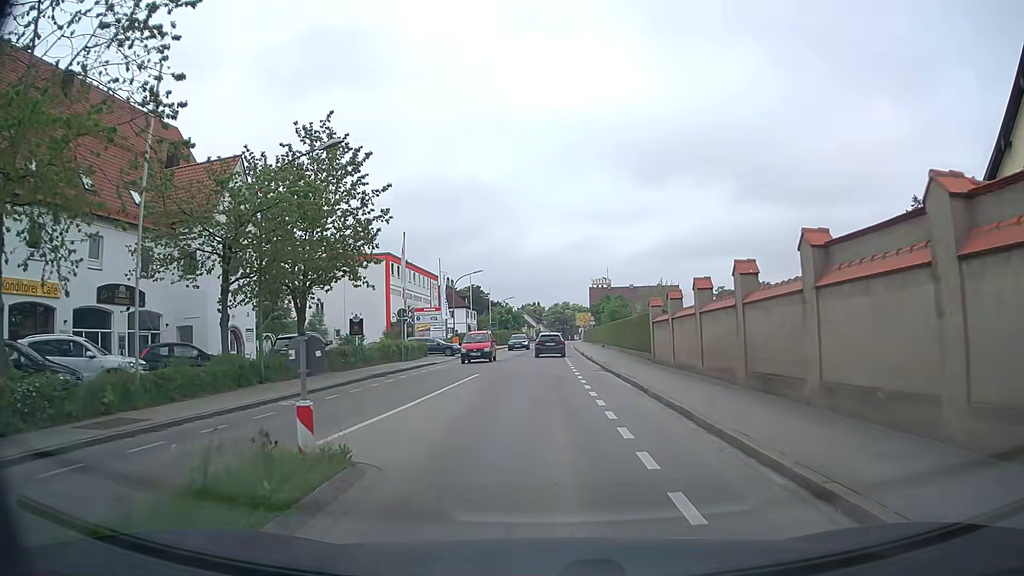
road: secondary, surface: asphalt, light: Day
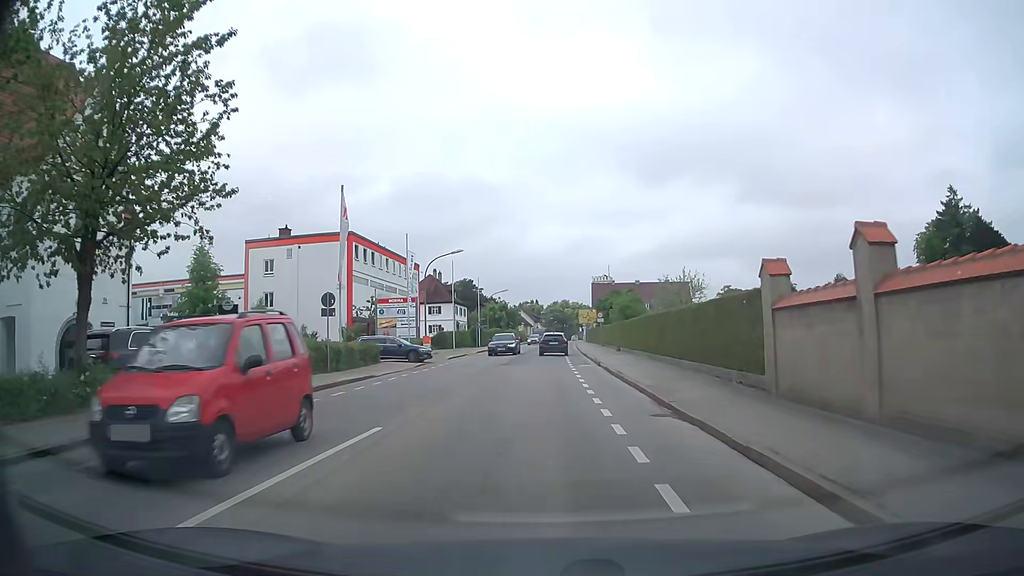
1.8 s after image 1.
(0.0, +13.7) m; 0°
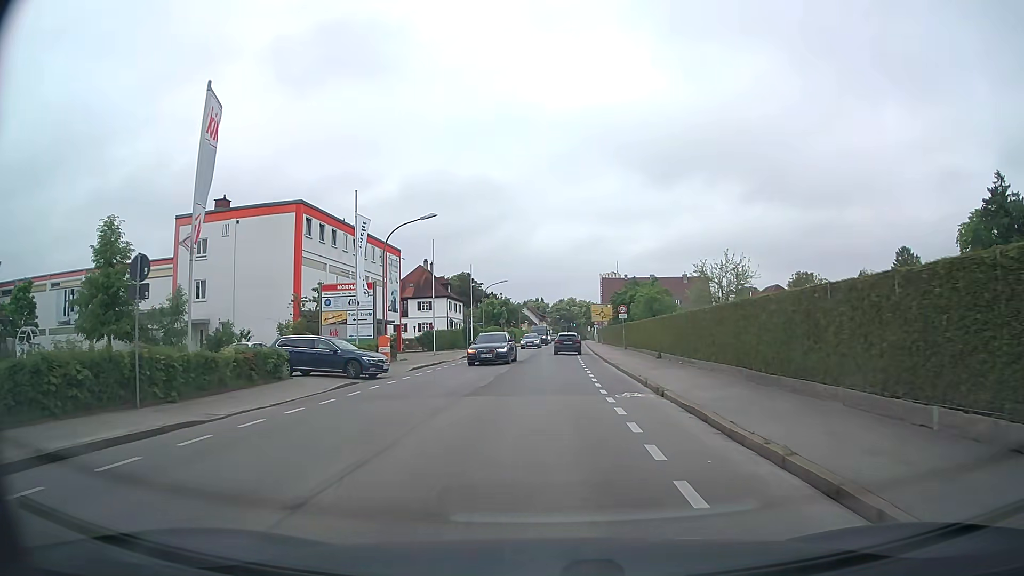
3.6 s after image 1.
(-0.1, +13.9) m; -1°
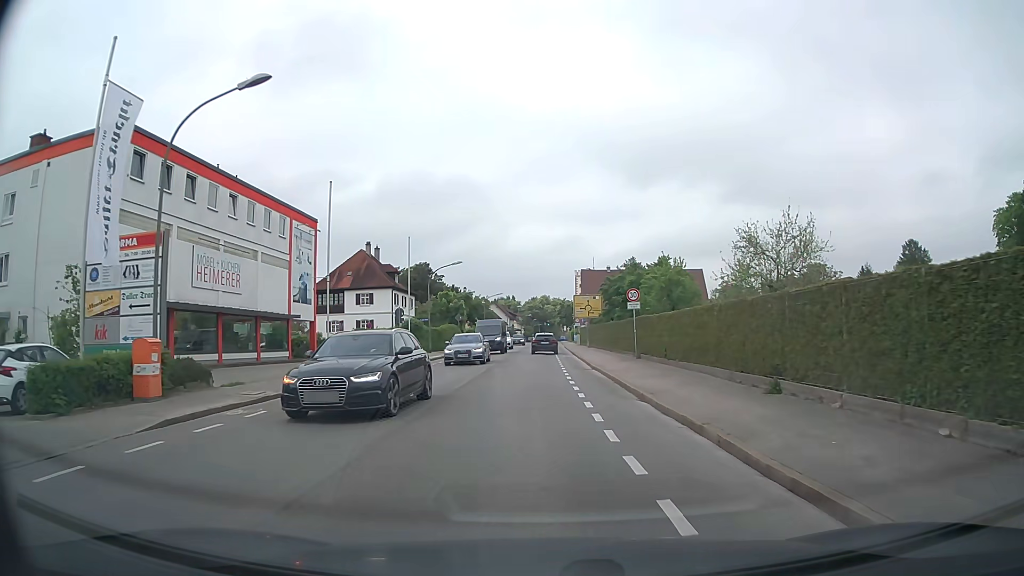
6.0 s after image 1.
(+0.3, +18.8) m; +3°
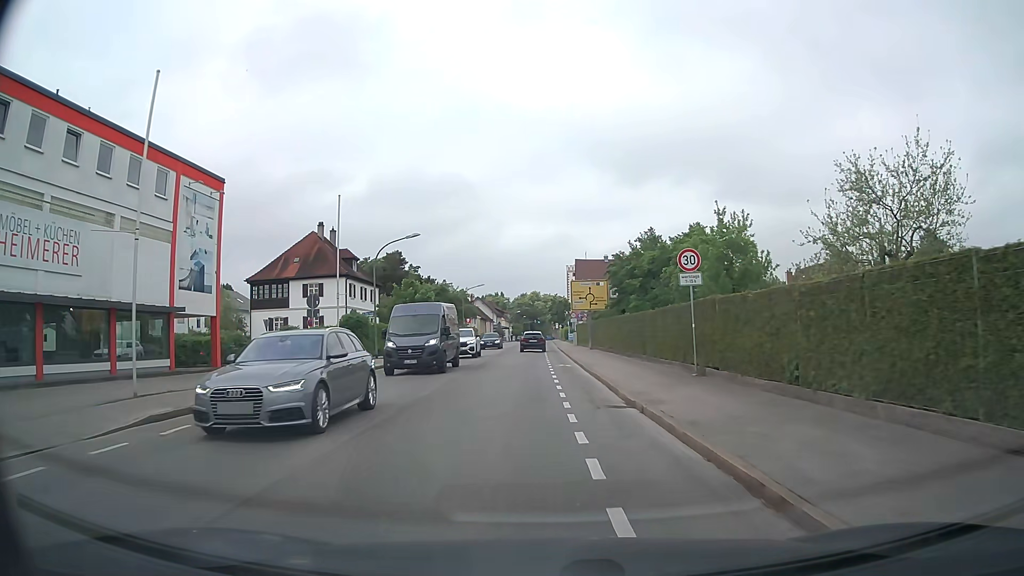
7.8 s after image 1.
(+0.1, +14.3) m; 0°
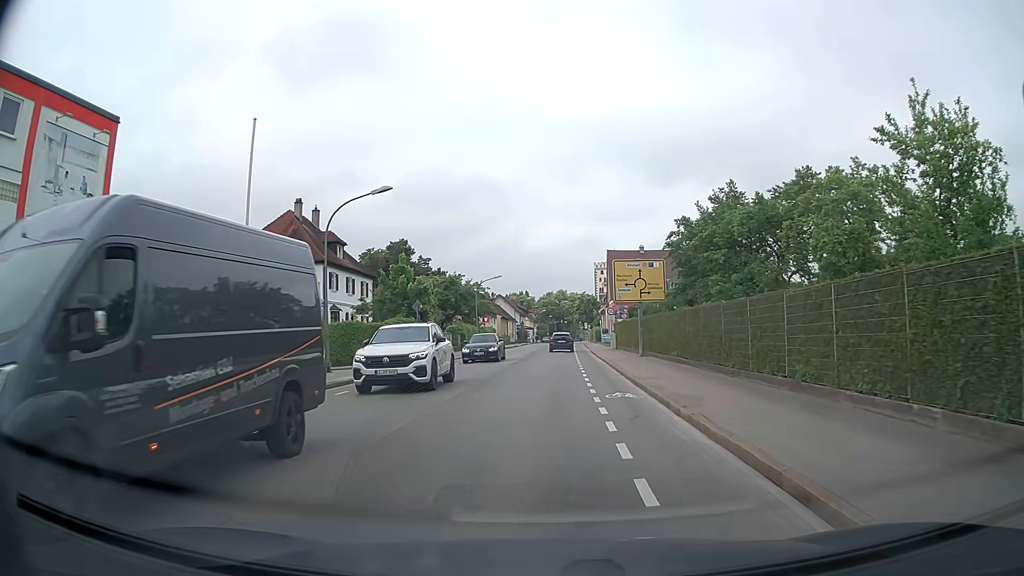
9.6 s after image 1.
(-0.1, +12.8) m; -2°
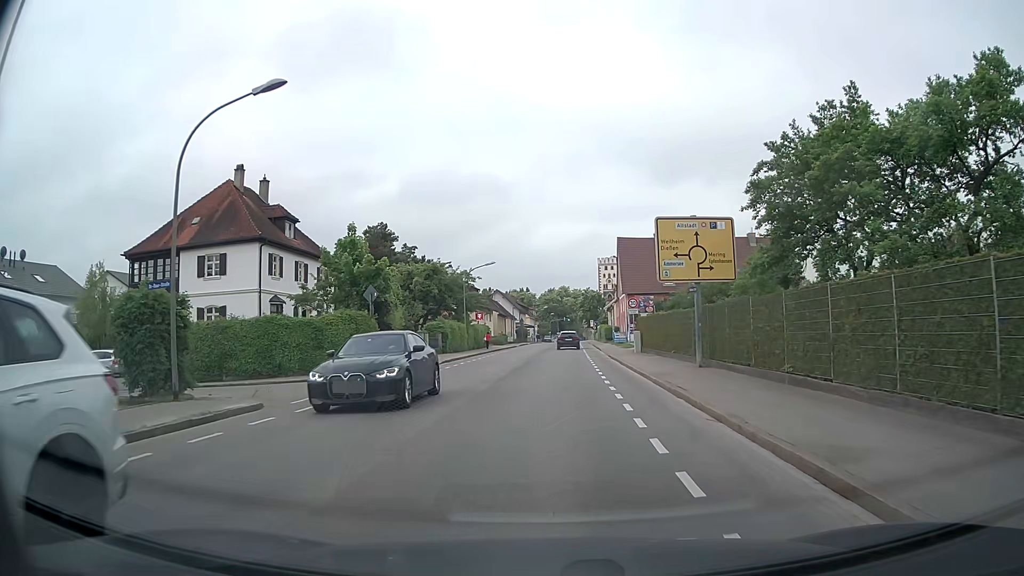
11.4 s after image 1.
(-0.1, +11.8) m; 0°
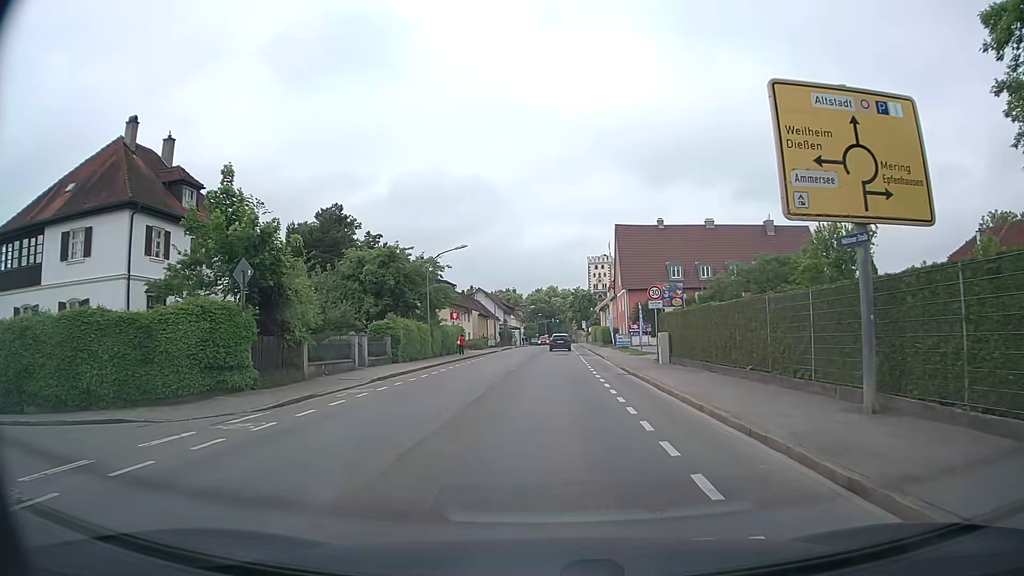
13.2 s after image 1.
(+0.2, +12.1) m; +1°
(0, +10) (0, +20) (+1, +30) (+1, +40) (+1, +50) (+1, +60) (+2, +70) (+2, +80) (+2, +90) (+2, +100) m
